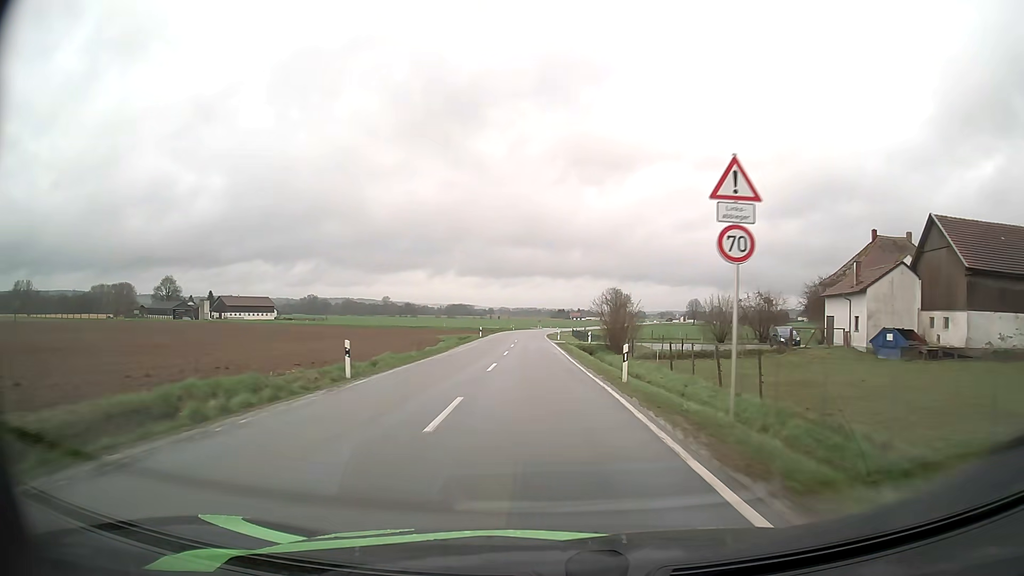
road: secondary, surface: asphalt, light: Day
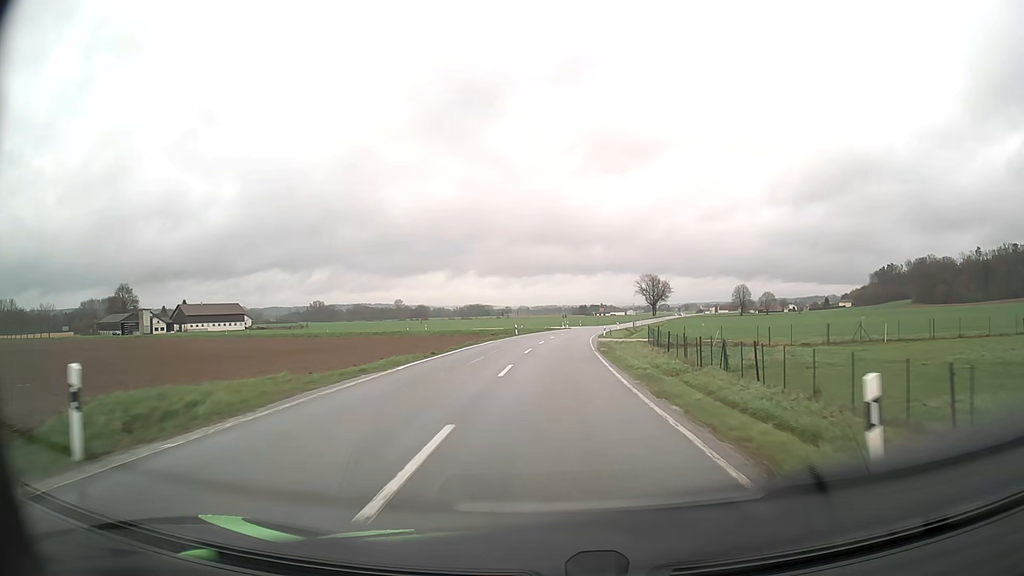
(-1.4, +60.8) m; -2°
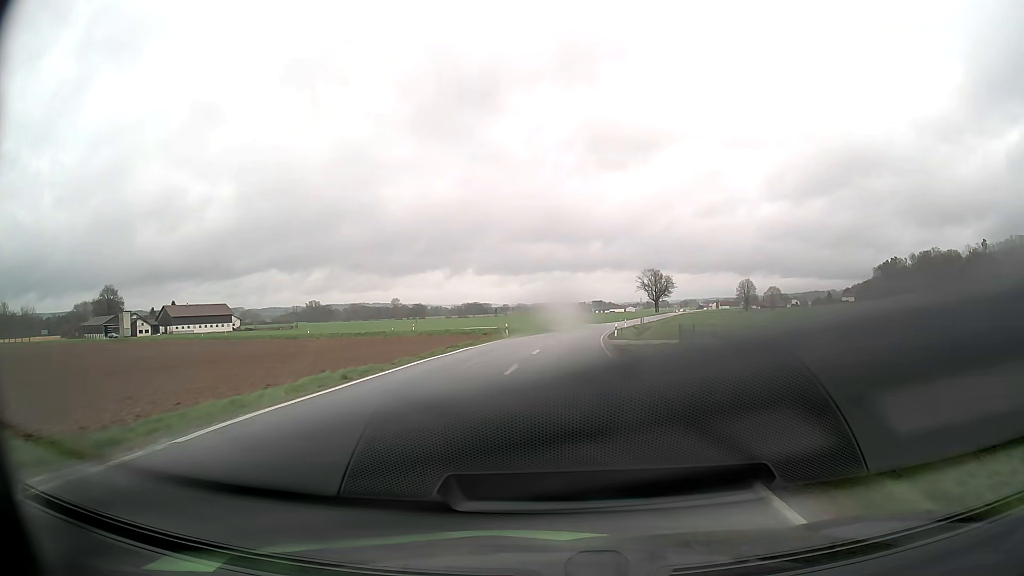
(0.0, +11.4) m; 0°
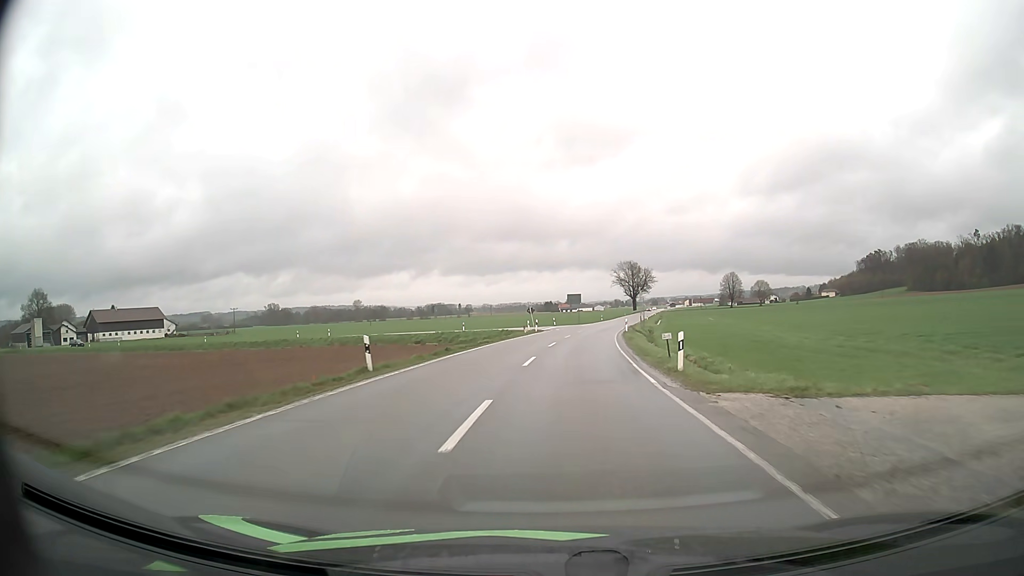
(+0.6, +31.8) m; +3°
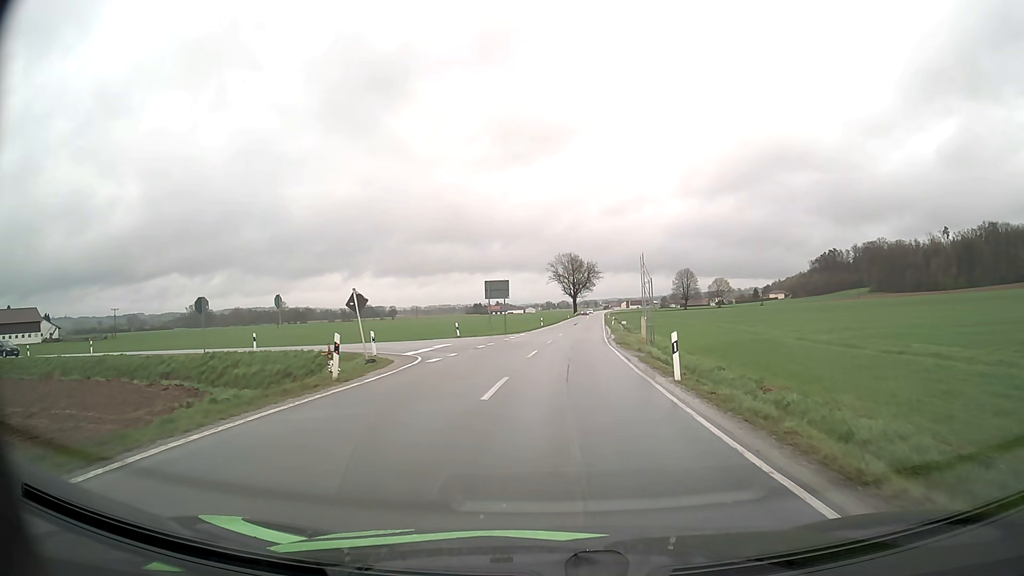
(+2.0, +40.8) m; +6°
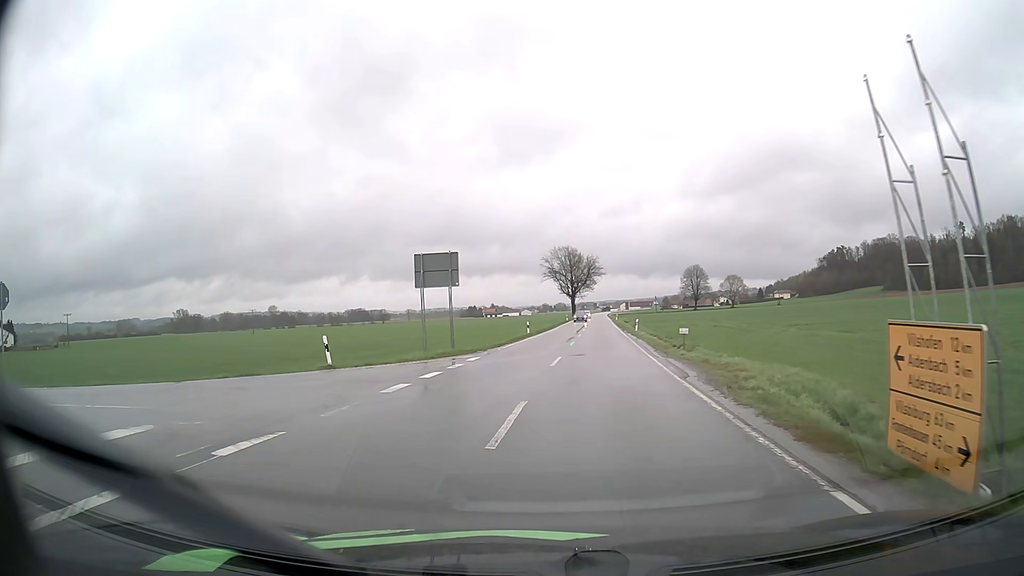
(+0.6, +25.3) m; +1°
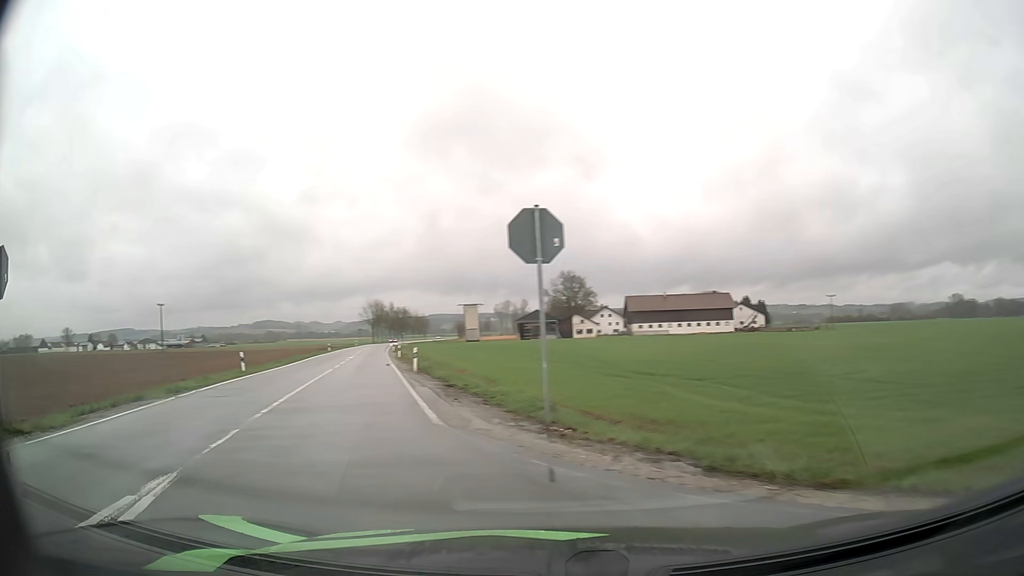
(-7.1, +12.6) m; -69°
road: tertiary
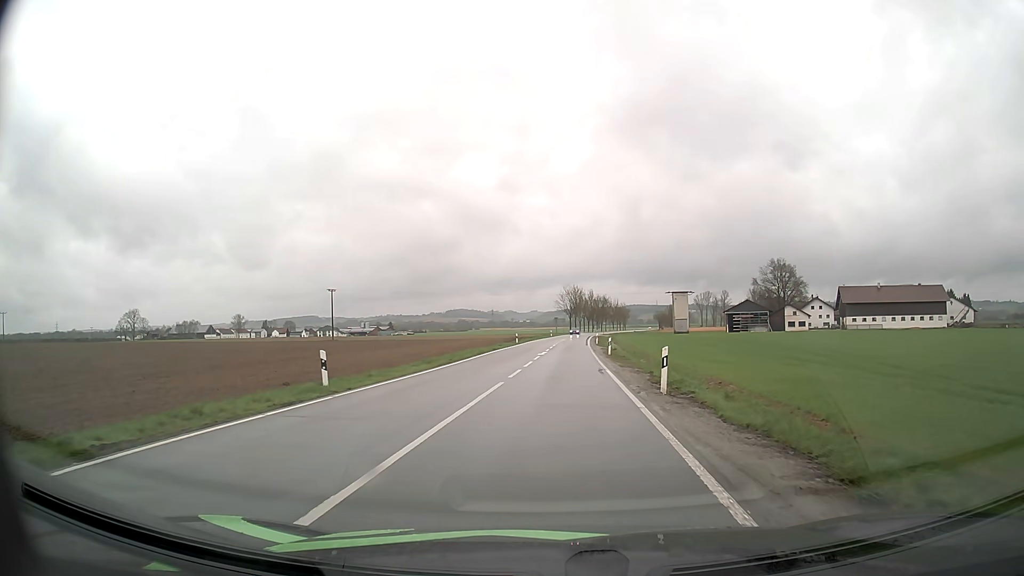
(-3.5, +14.6) m; -16°
(0, +10) (0, +20) (0, +30) (+1, +40) (+1, +50) (+2, +60) (+2, +70) (+3, +80) (+3, +90) (+4, +100) m
